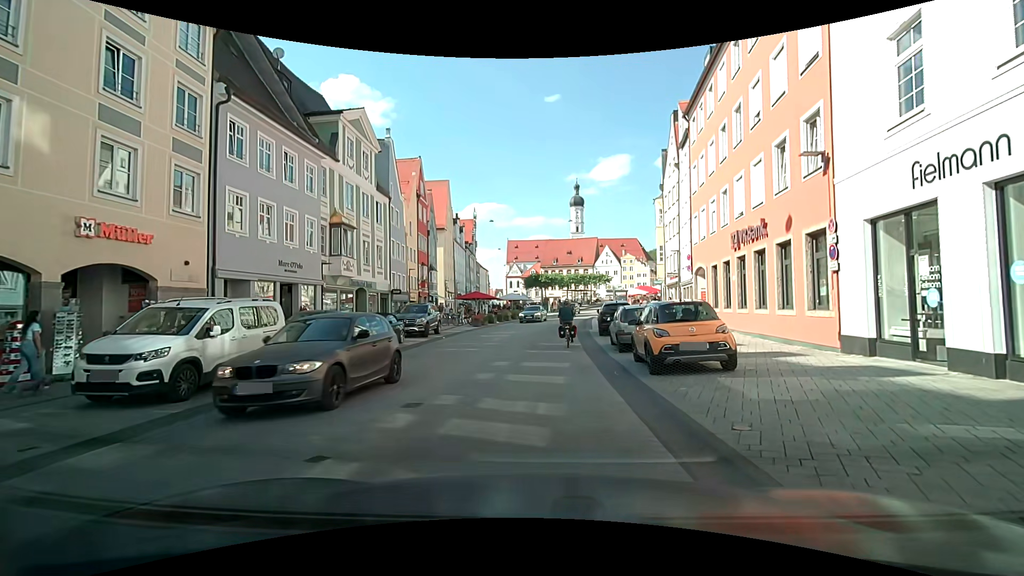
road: secondary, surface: asphalt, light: Day
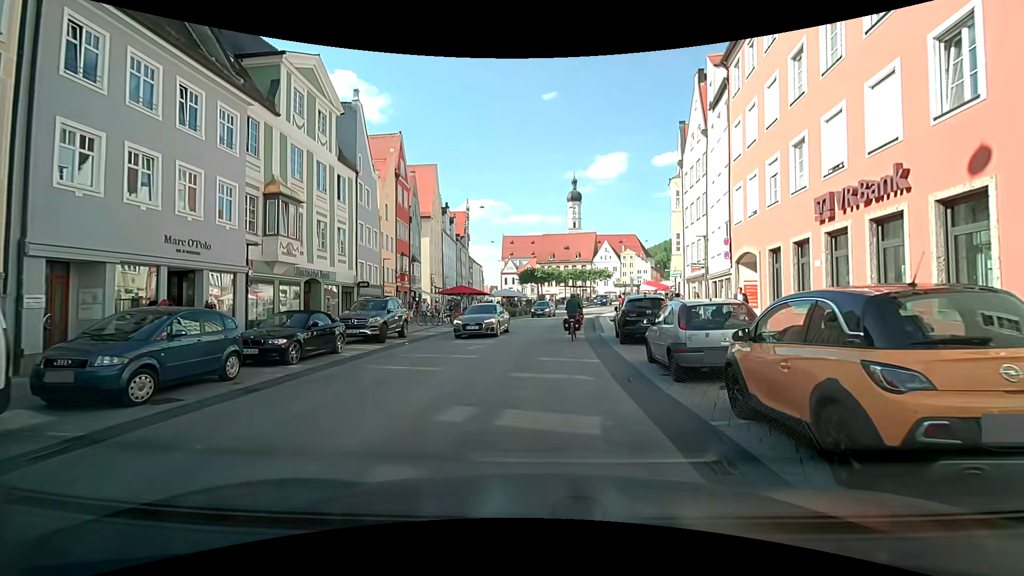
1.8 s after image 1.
(-0.2, +6.8) m; -1°
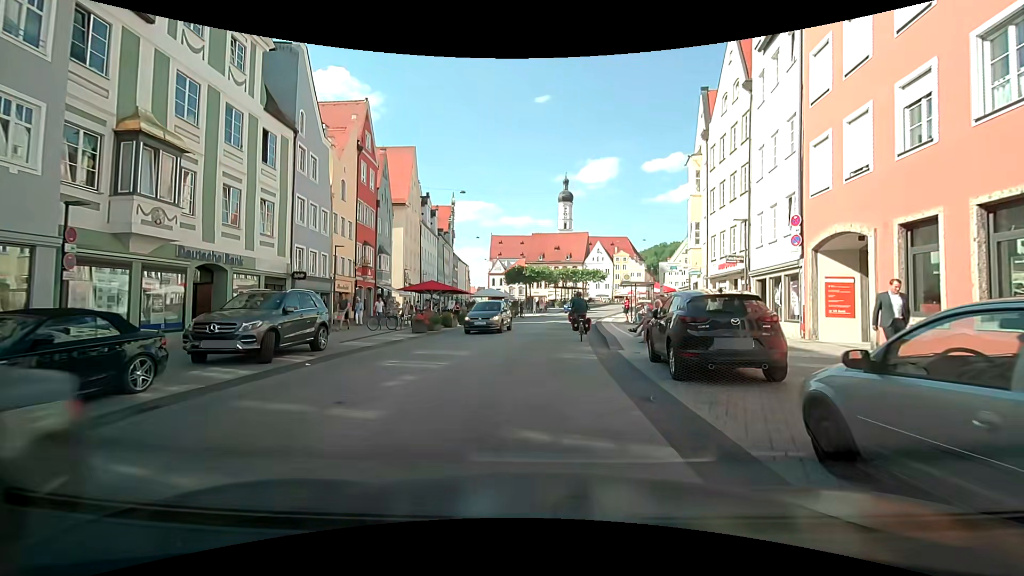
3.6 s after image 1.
(+0.1, +7.6) m; +1°
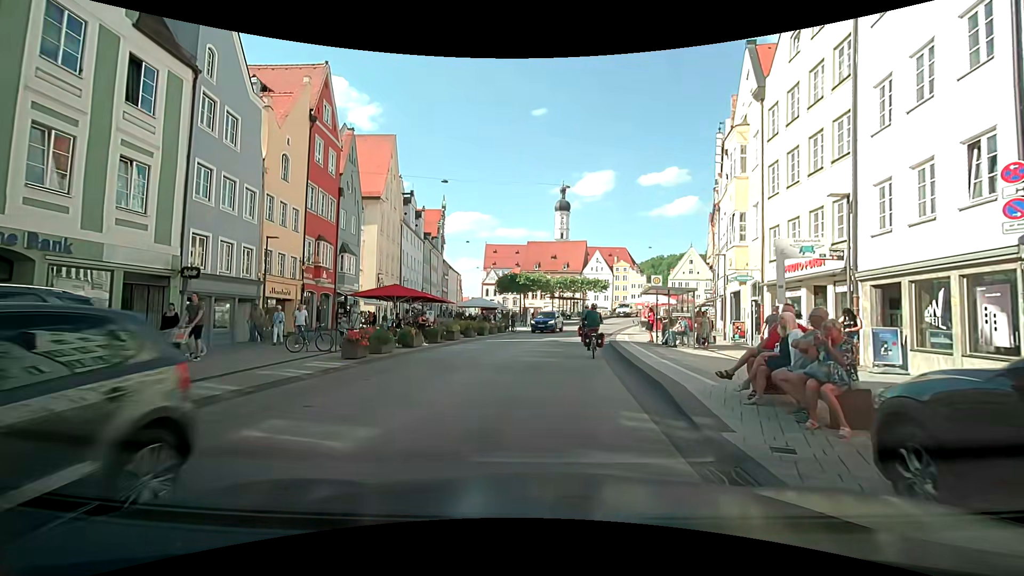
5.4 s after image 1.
(+0.1, +7.9) m; +1°
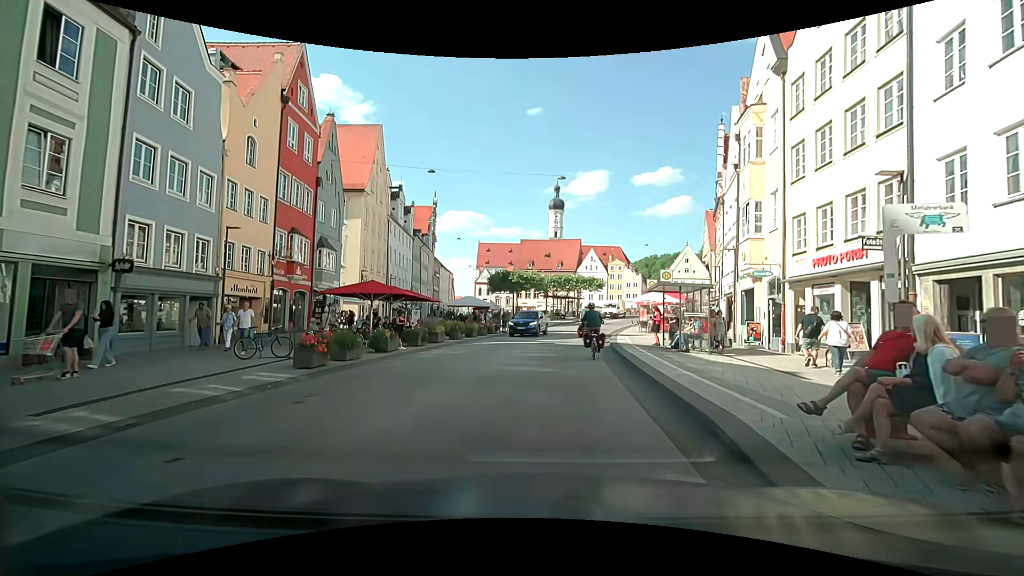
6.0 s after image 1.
(0.0, +2.6) m; +1°
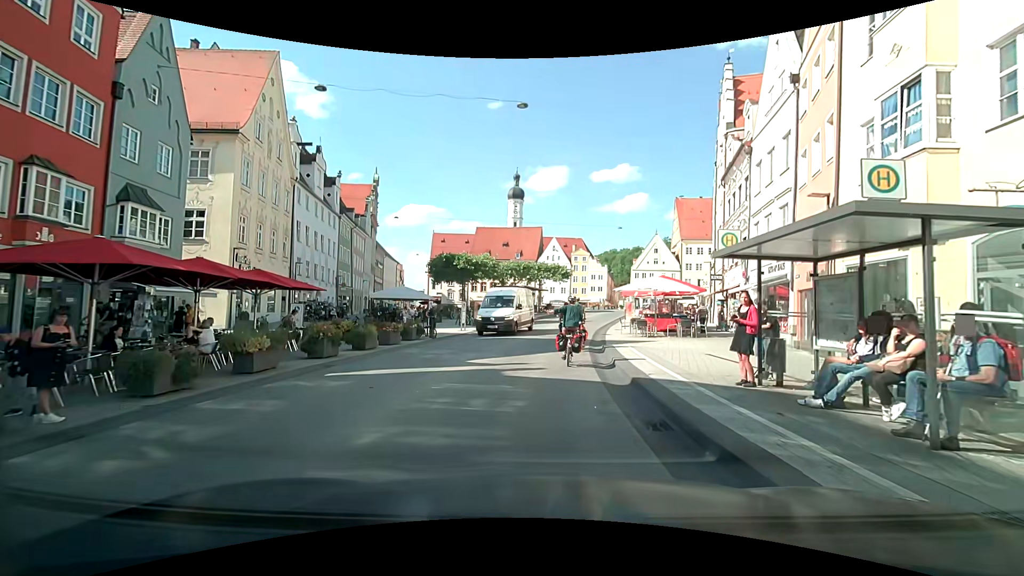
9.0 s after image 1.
(+0.4, +12.7) m; +4°
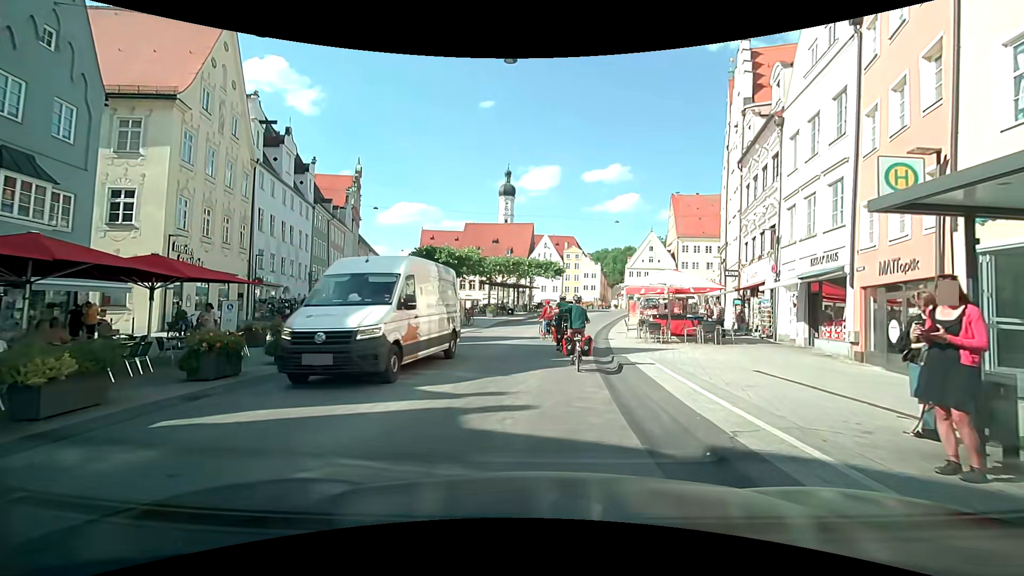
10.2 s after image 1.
(0.0, +4.5) m; 0°
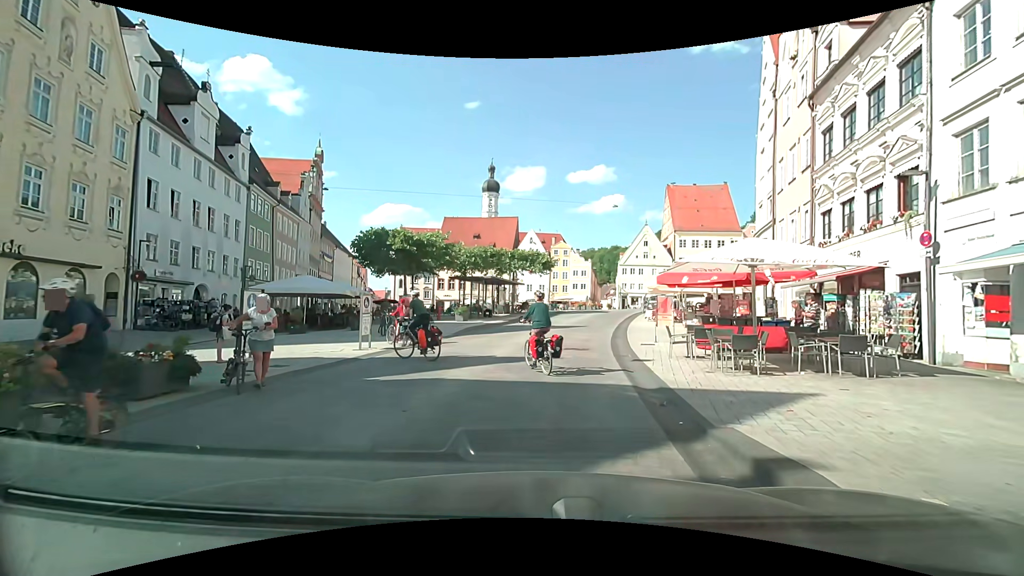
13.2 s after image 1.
(+0.3, +9.7) m; +4°
(0, +10) (+1, +20) (+3, +30) (+5, +40) (+8, +49) (+11, +59) (+15, +68) (+19, +77) (+26, +83) (+36, +83) m
